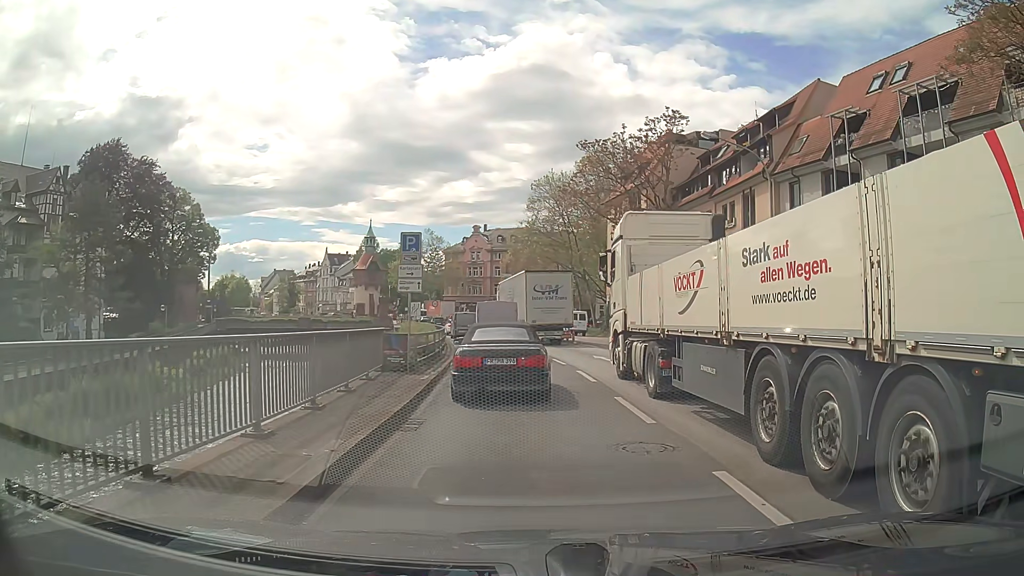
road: primary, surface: asphalt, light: Day
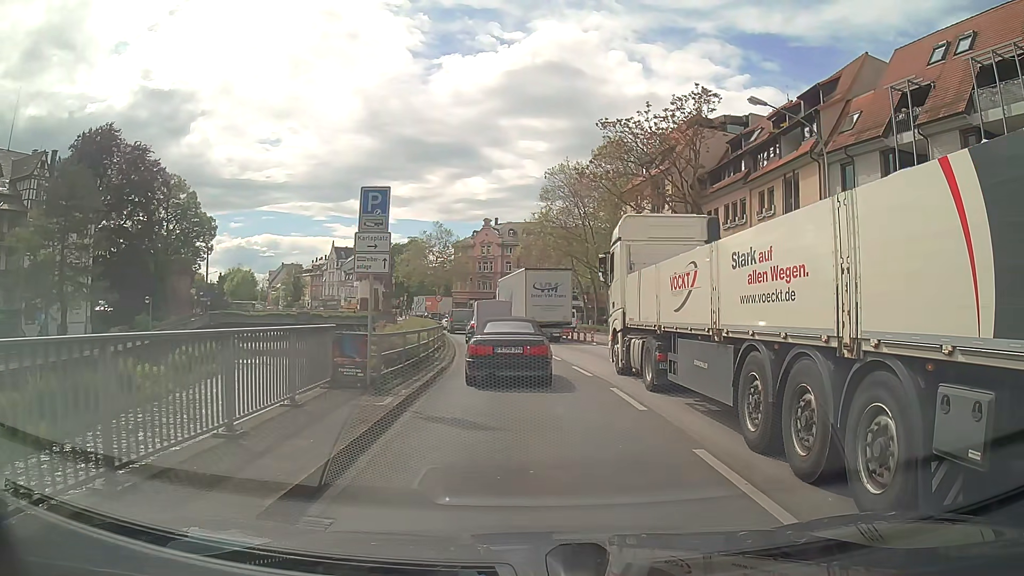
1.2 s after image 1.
(0.0, +5.2) m; -2°
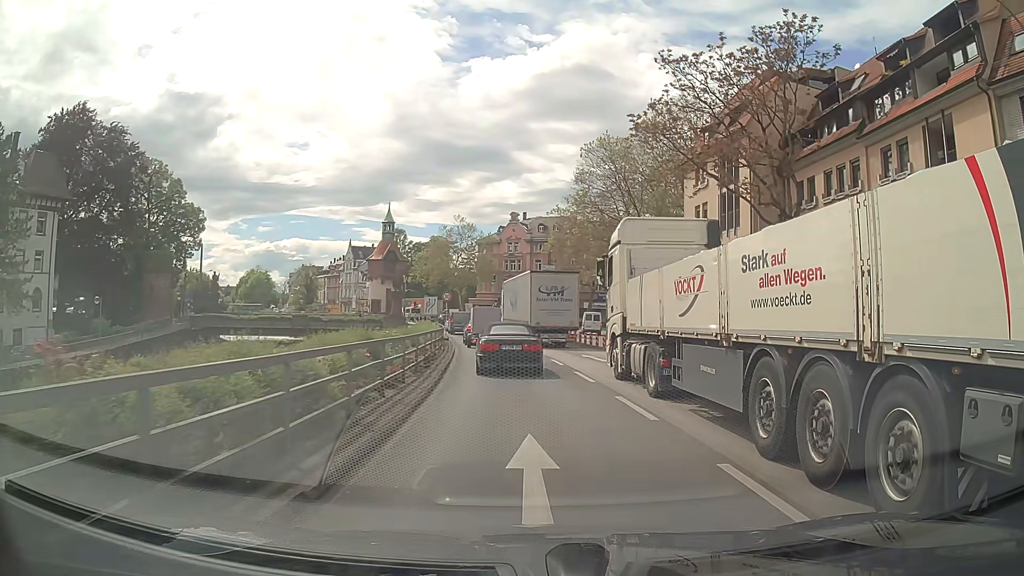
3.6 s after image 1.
(0.0, +12.6) m; -2°
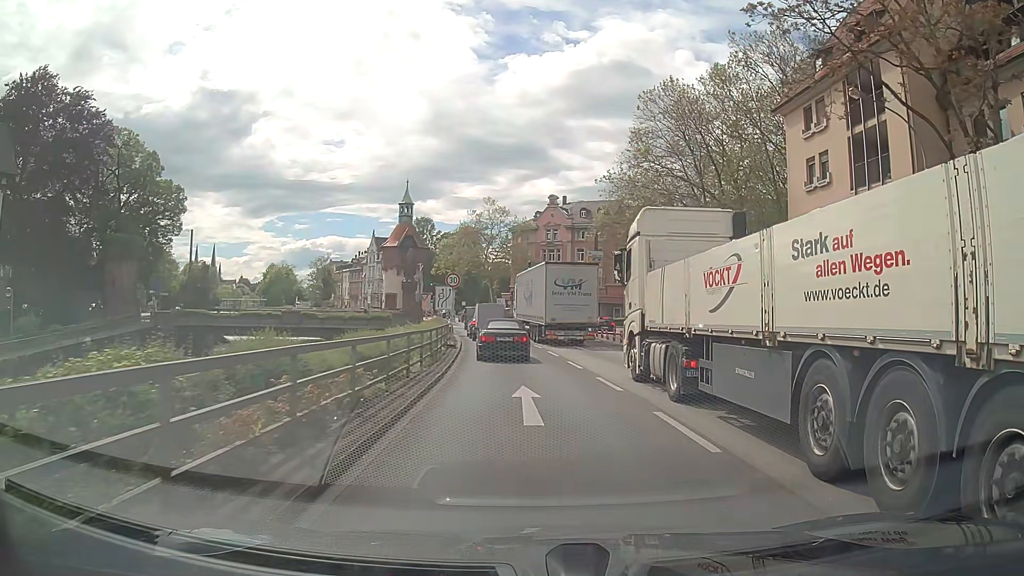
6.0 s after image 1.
(-0.3, +14.6) m; -3°
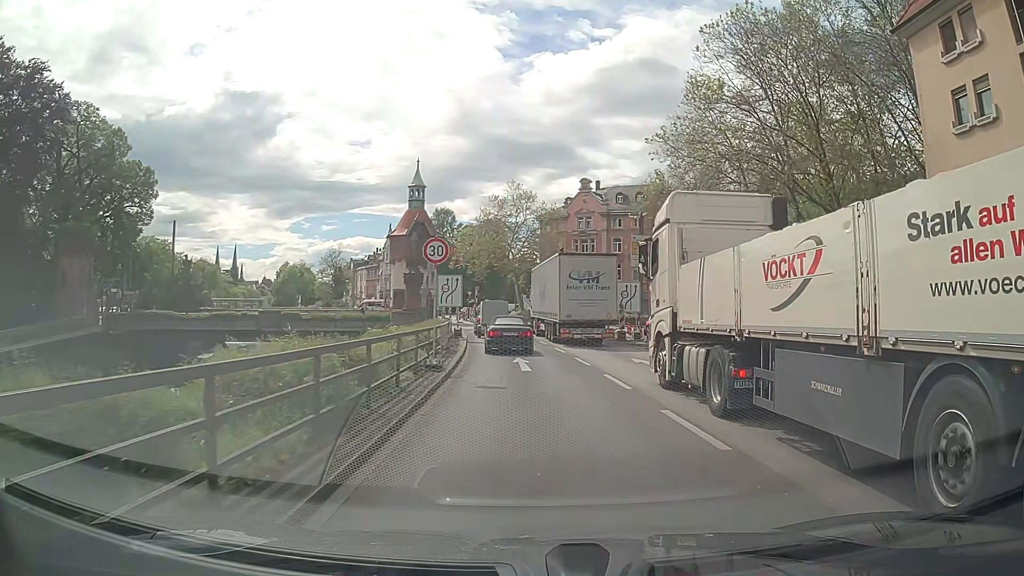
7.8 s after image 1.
(-0.3, +11.8) m; -3°
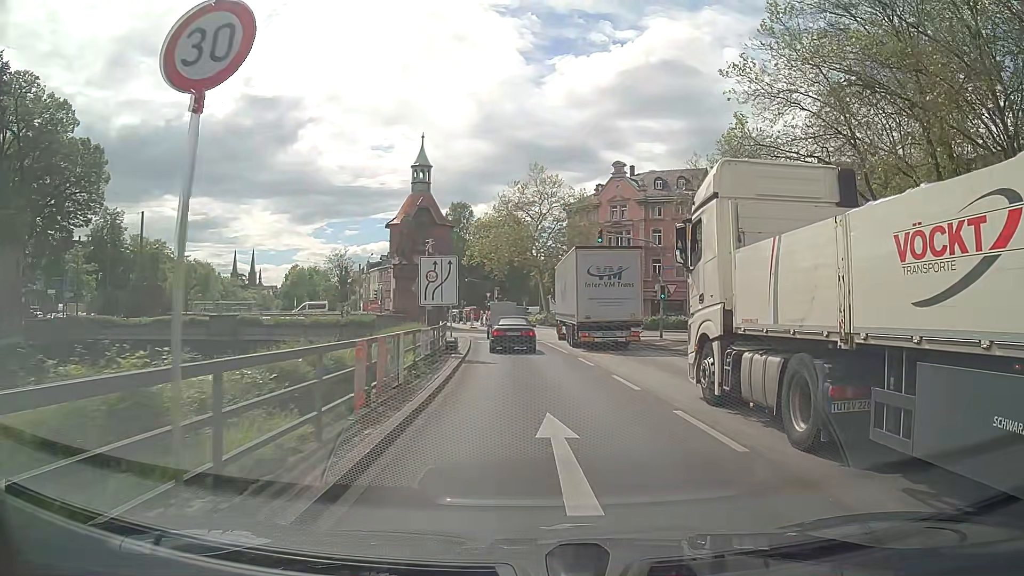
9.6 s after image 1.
(-0.2, +12.2) m; -2°
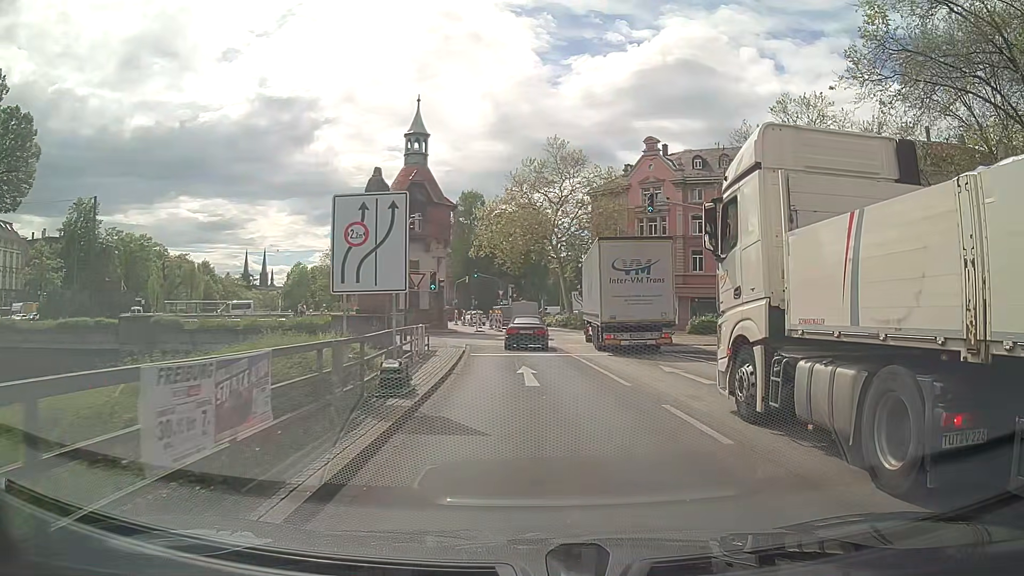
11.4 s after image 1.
(-0.2, +11.5) m; -2°
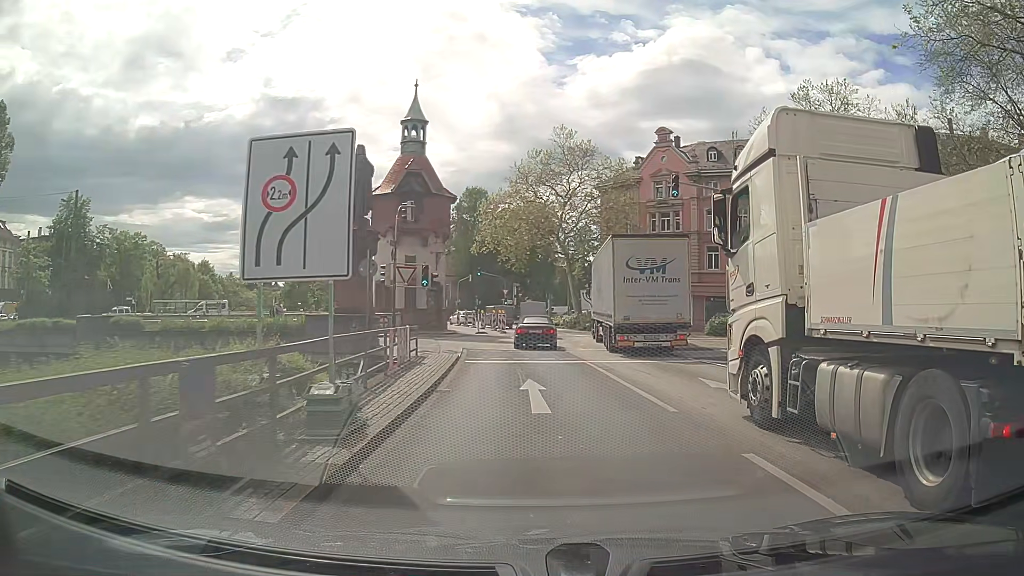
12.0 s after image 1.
(0.0, +3.7) m; 0°
(0, +10) (-1, +20) (-1, +30) (0, +40) (-1, +50) (-3, +60) (-6, +69) (-11, +78) (-16, +87) (-21, +95) m
